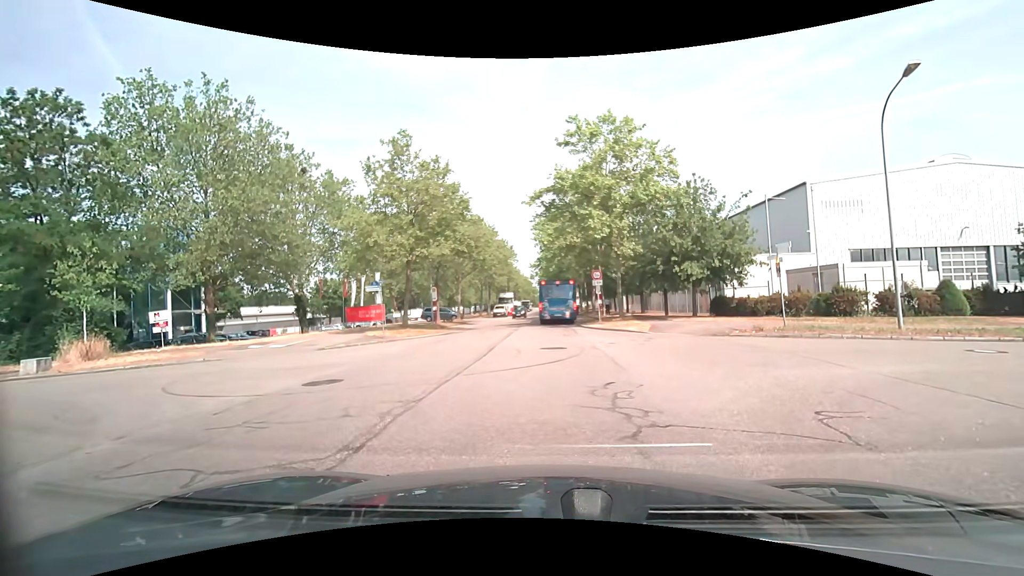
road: tertiary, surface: asphalt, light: Day
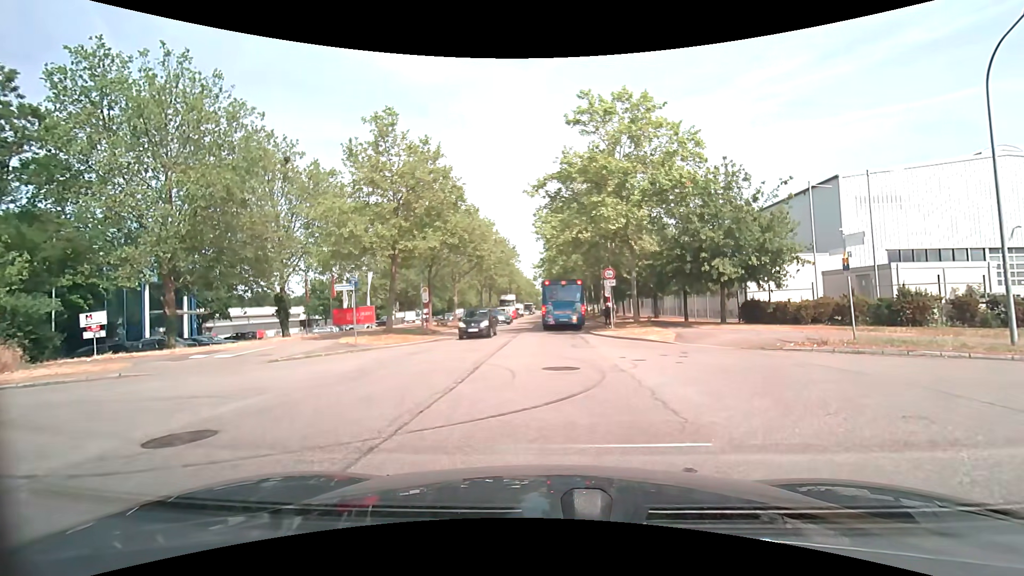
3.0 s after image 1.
(-0.1, +4.2) m; -1°
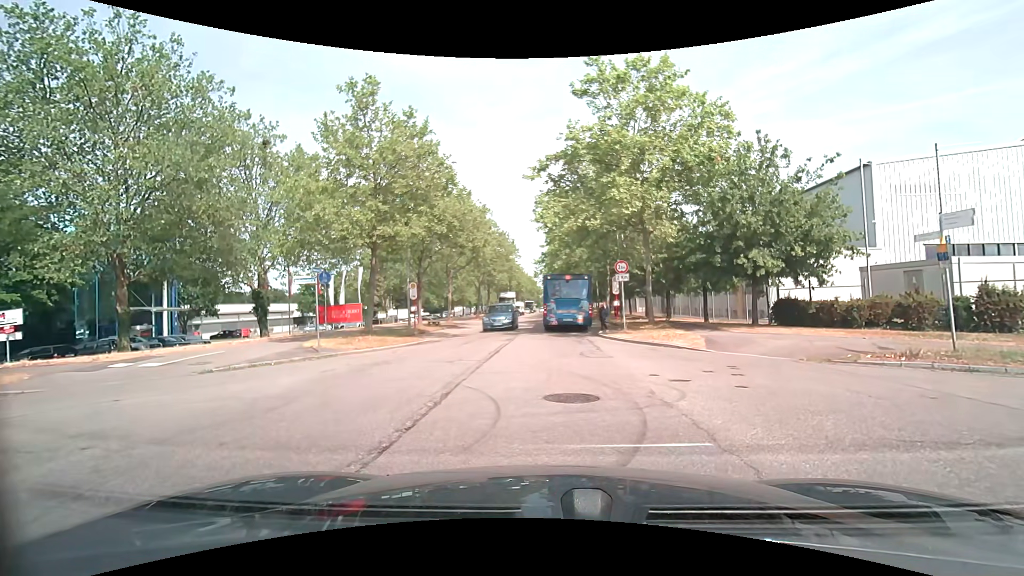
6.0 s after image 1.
(-0.1, +3.6) m; -1°
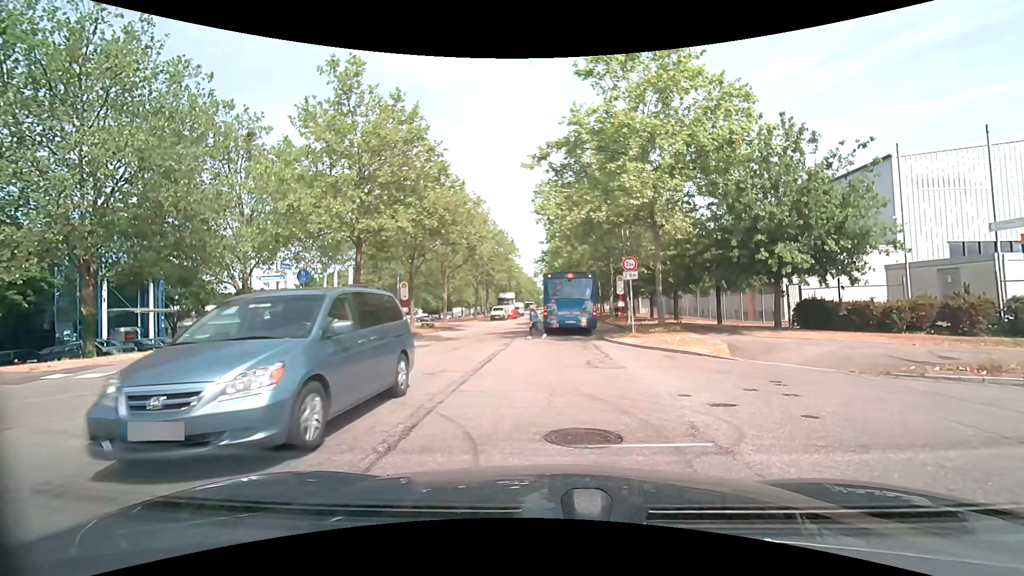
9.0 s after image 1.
(0.0, +2.1) m; 0°
